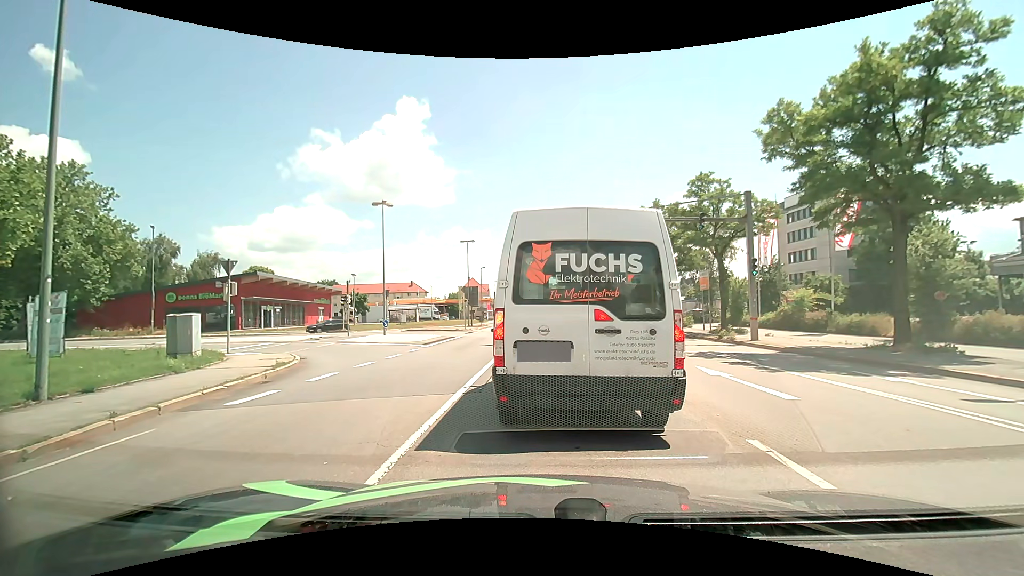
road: primary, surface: asphalt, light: Day
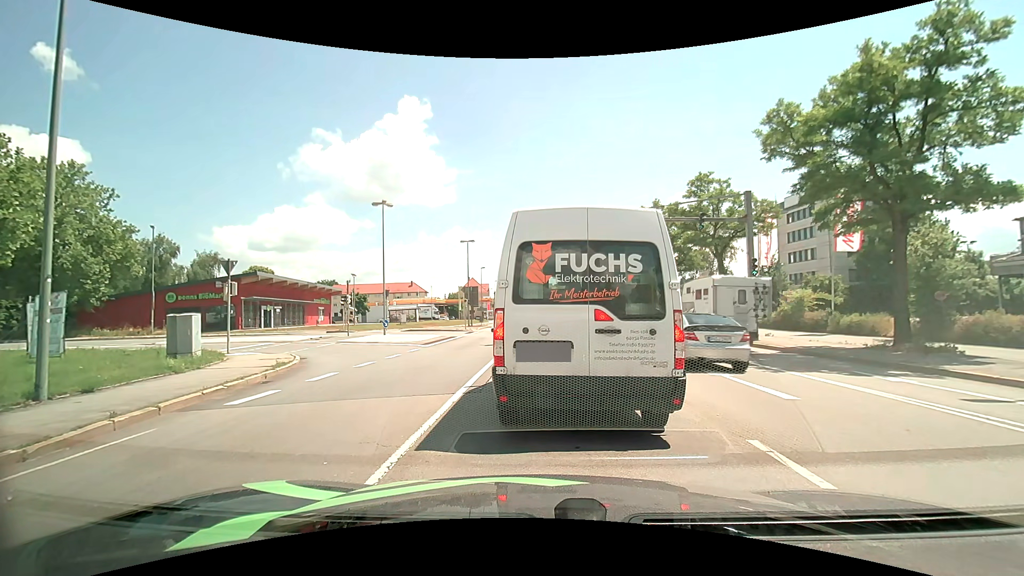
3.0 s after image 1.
(0.0, 0.0) m; 0°
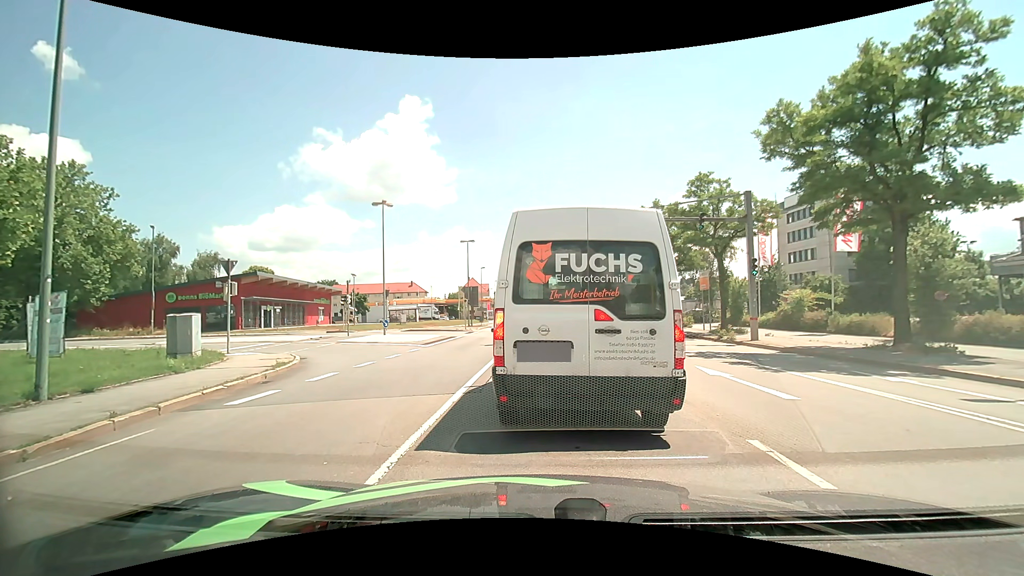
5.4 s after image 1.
(0.0, 0.0) m; 0°
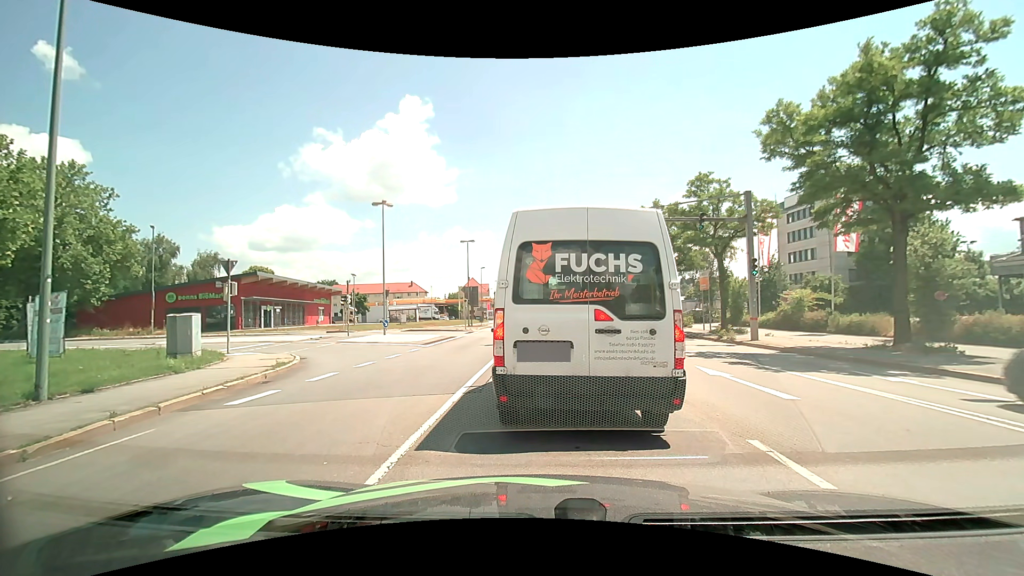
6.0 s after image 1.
(0.0, 0.0) m; 0°
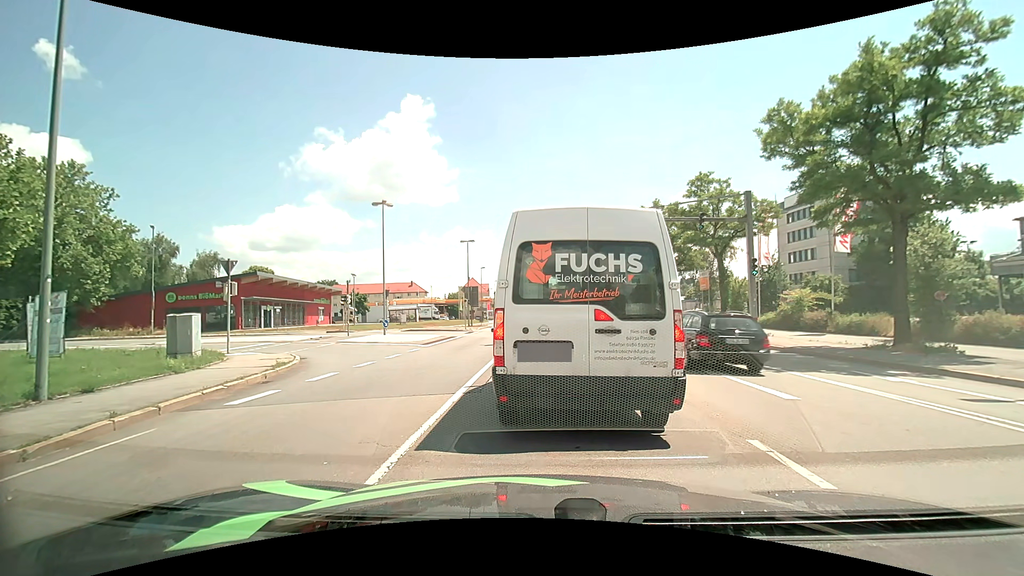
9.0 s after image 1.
(0.0, 0.0) m; 0°
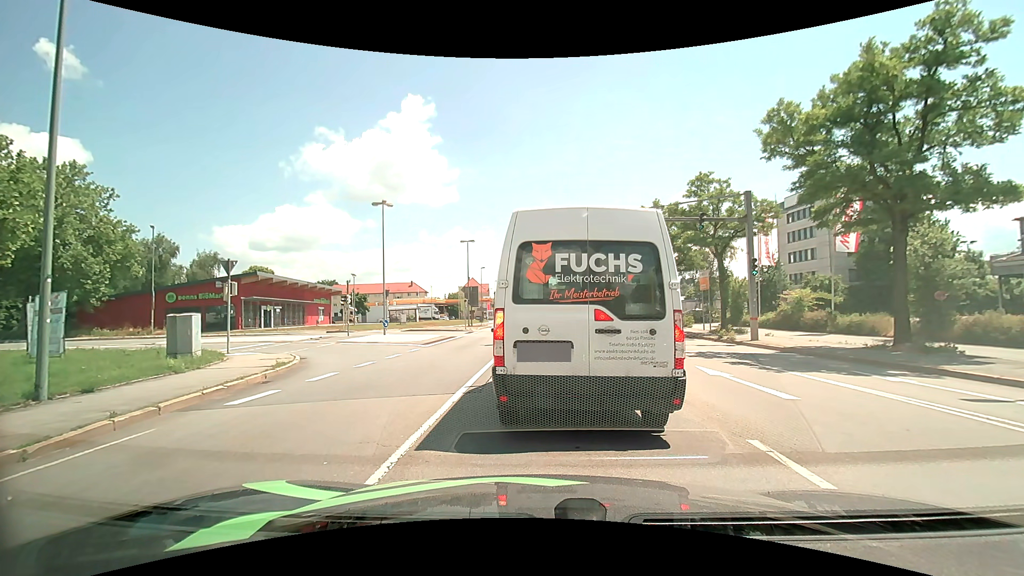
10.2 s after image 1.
(0.0, 0.0) m; 0°
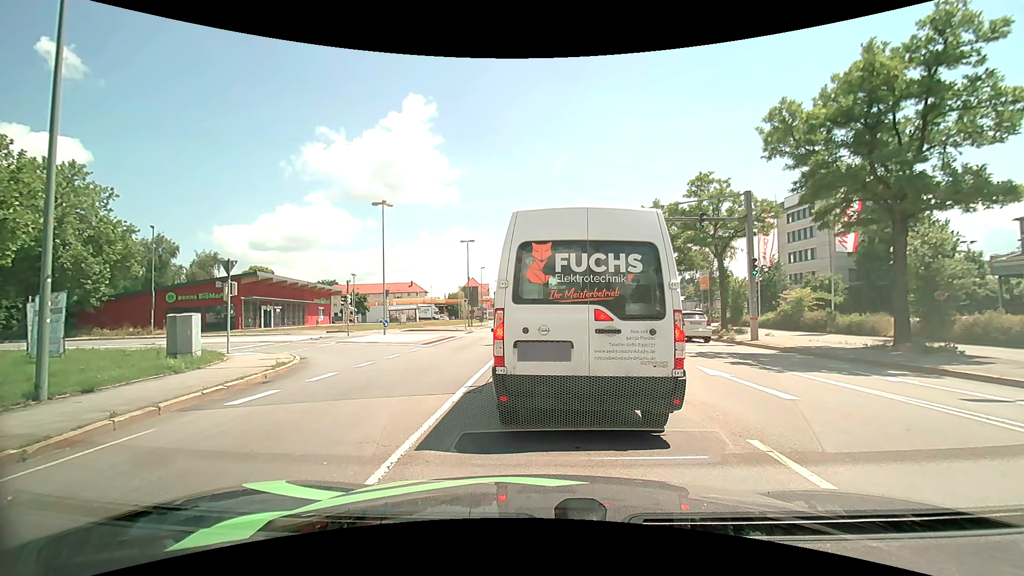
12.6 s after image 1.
(0.0, 0.0) m; 0°
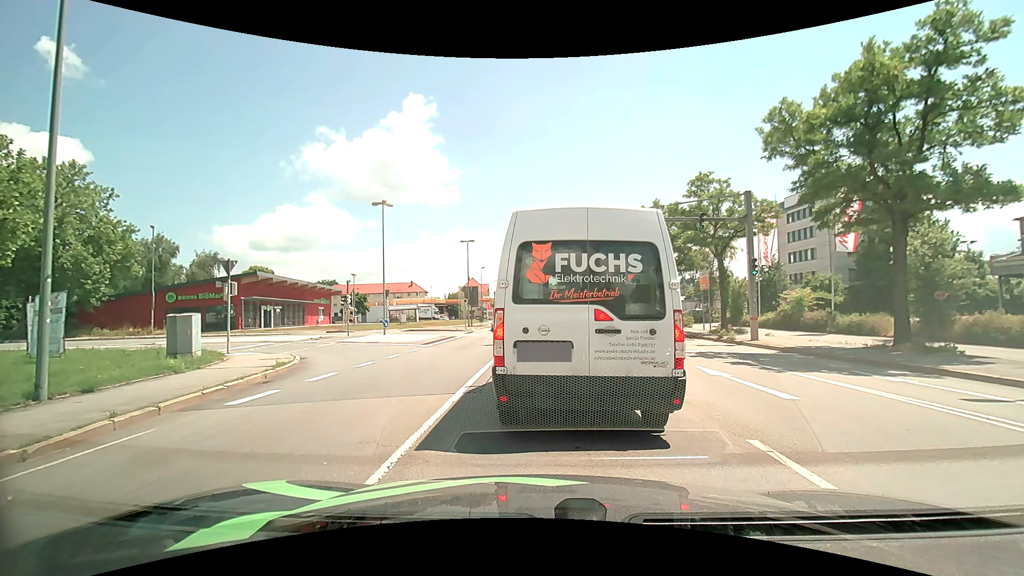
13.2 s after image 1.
(0.0, 0.0) m; 0°
(0, +10) (0, +20) (-1, +30) (-5, +39) (-13, +44) (-23, +44) (-33, +41) (-42, +37) (-50, +31) (-57, +24) m
